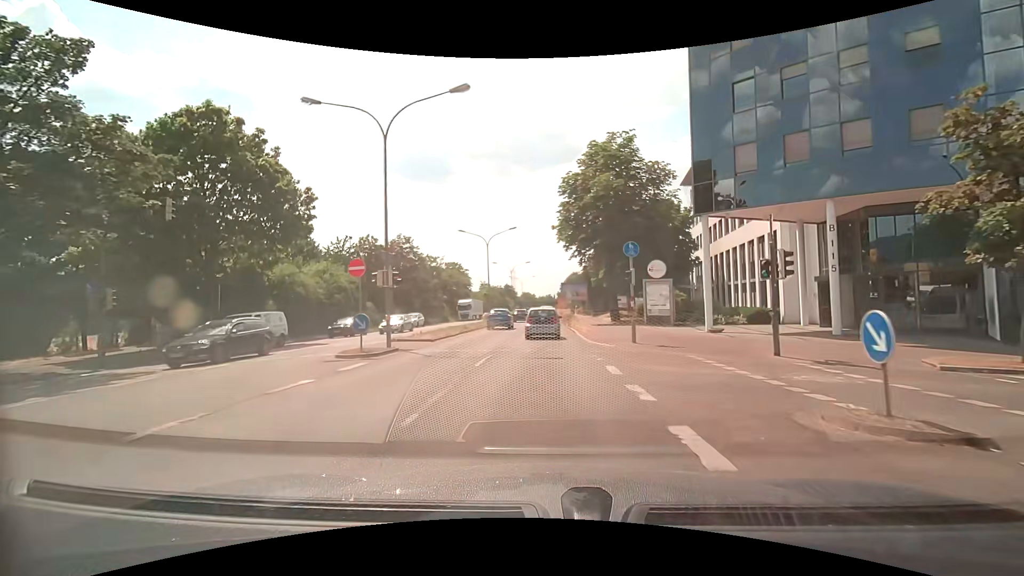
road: primary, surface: asphalt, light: Day
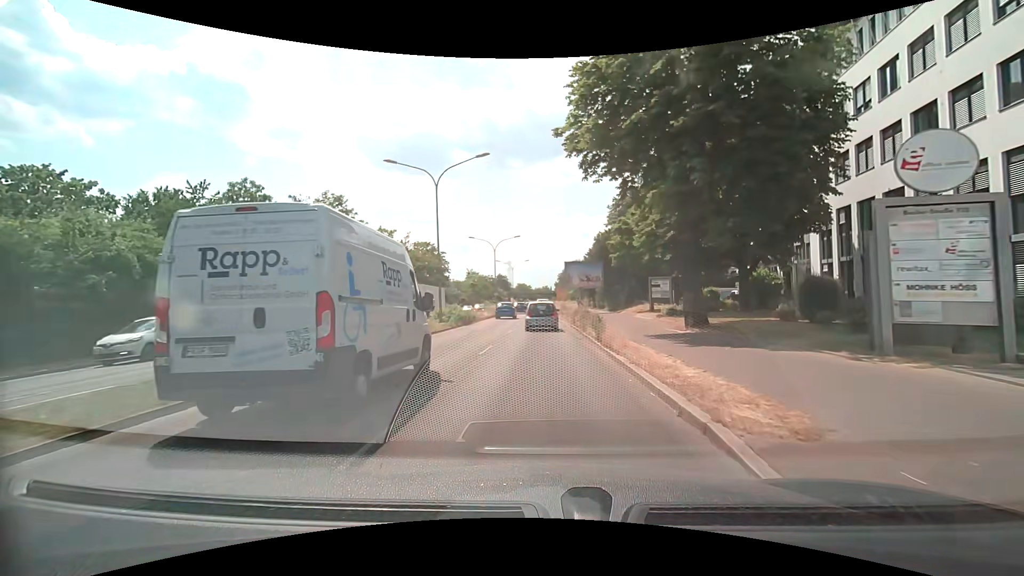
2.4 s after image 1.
(-0.1, +23.6) m; 0°
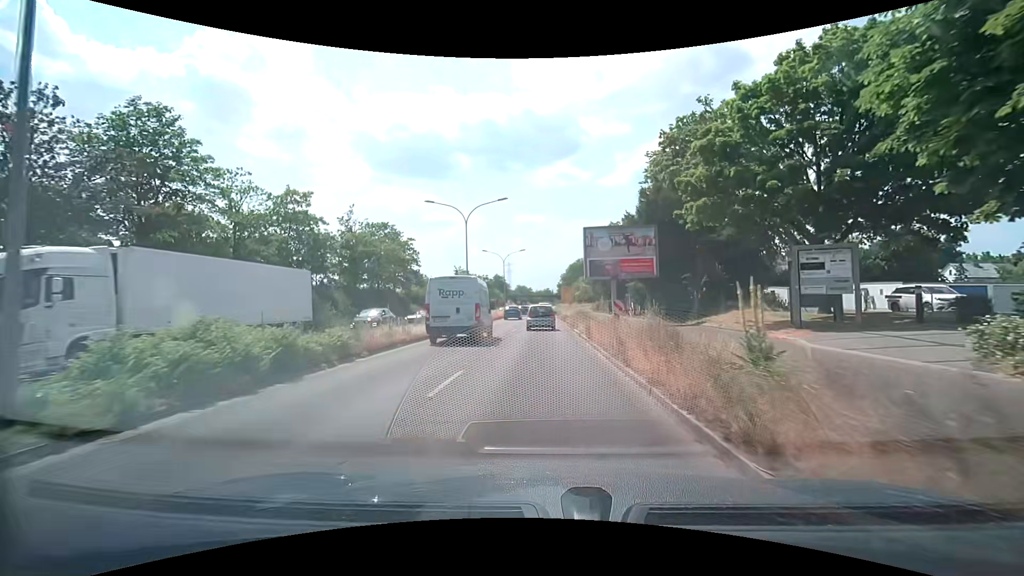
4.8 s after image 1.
(-0.2, +23.9) m; 0°
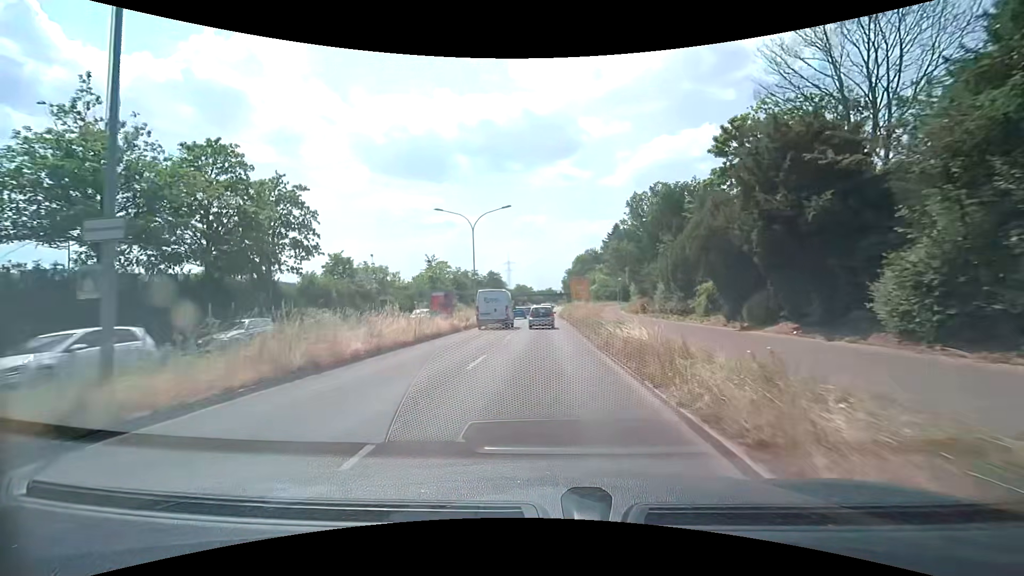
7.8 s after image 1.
(0.0, +32.9) m; -1°
